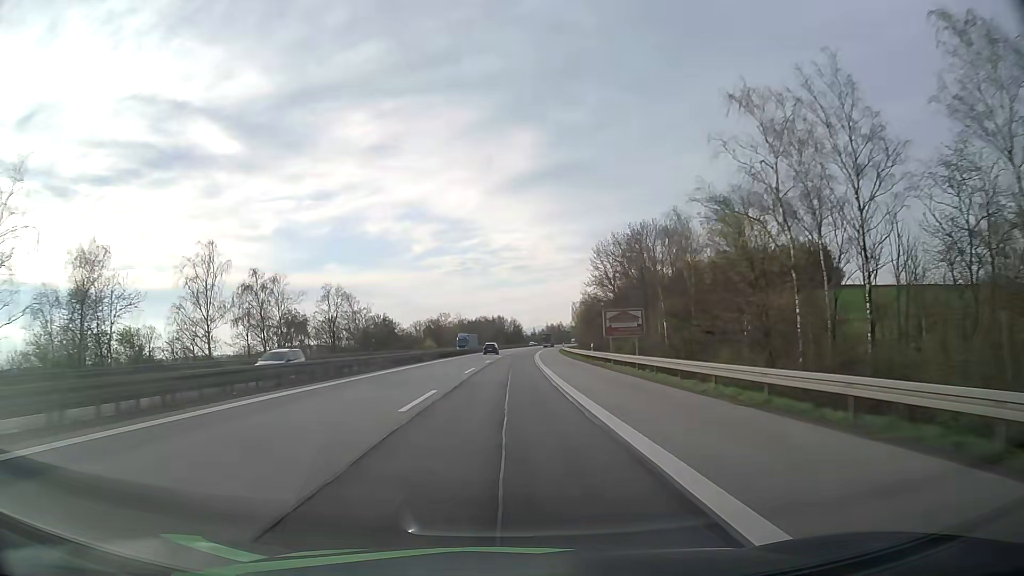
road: motorway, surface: asphalt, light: Day
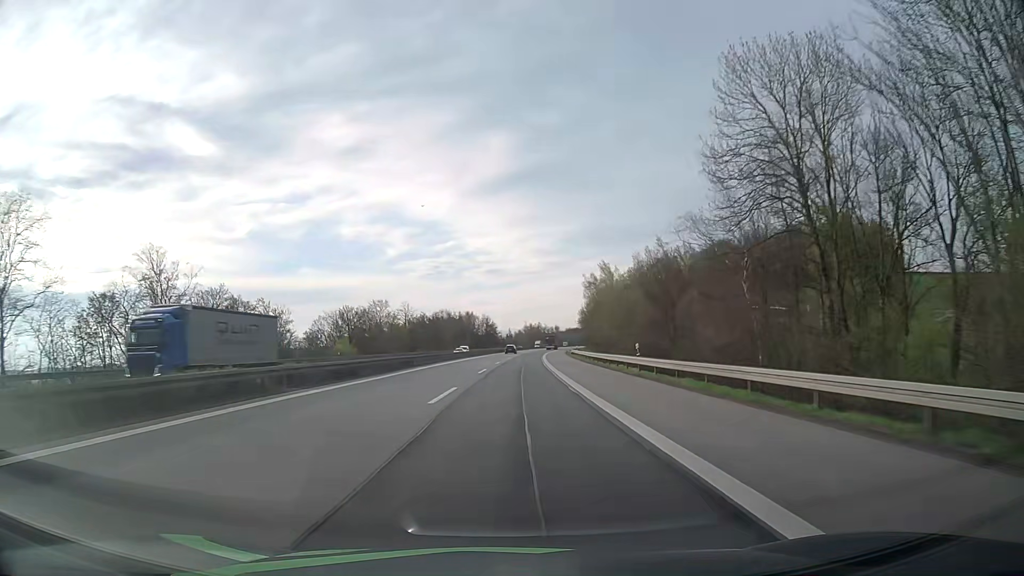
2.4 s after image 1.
(+1.1, +70.4) m; +2°
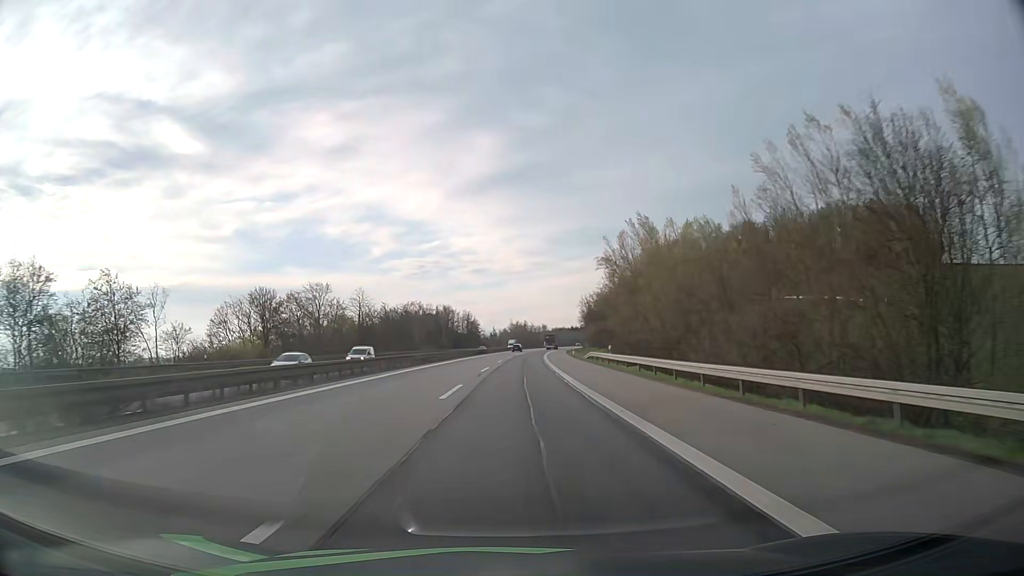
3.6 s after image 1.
(+0.4, +35.2) m; +2°
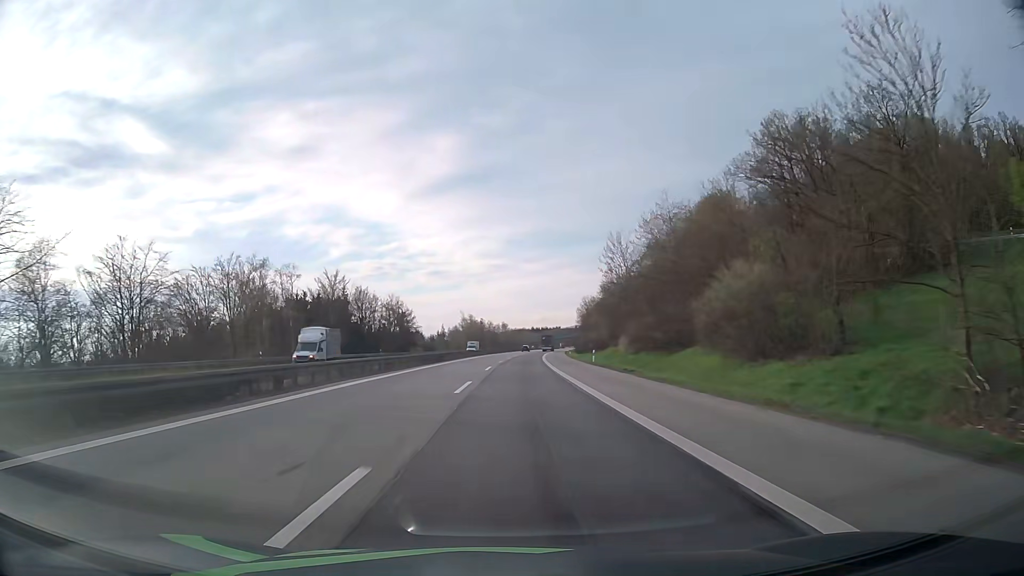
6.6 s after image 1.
(+2.4, +88.5) m; +3°
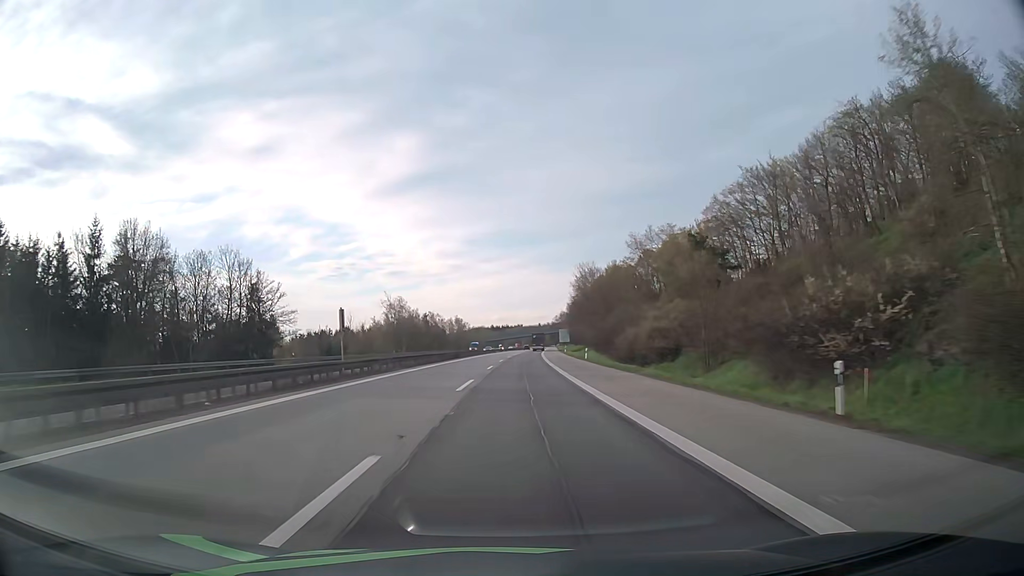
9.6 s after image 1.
(+2.9, +90.2) m; +3°
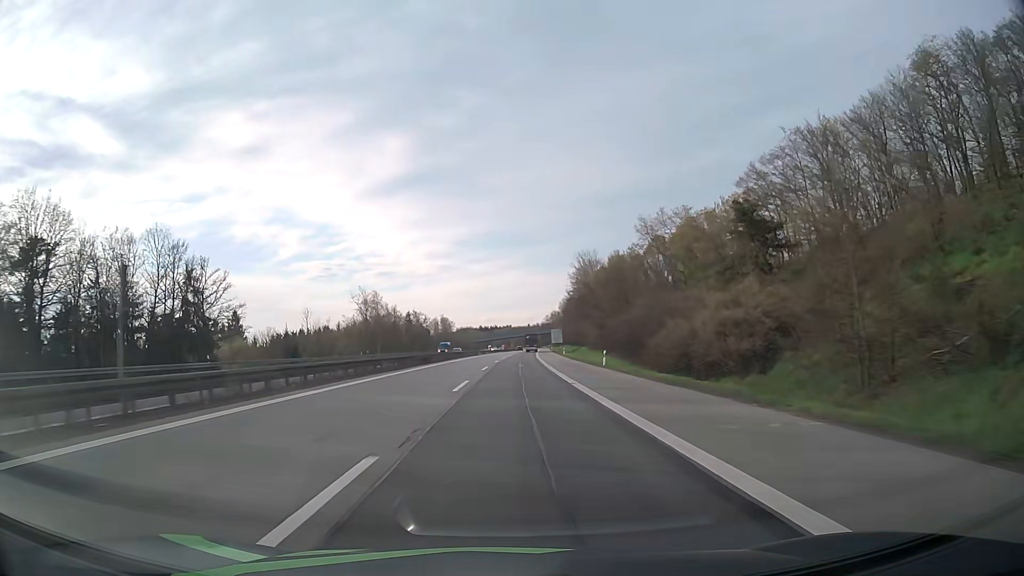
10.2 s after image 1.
(+0.2, +18.2) m; +1°
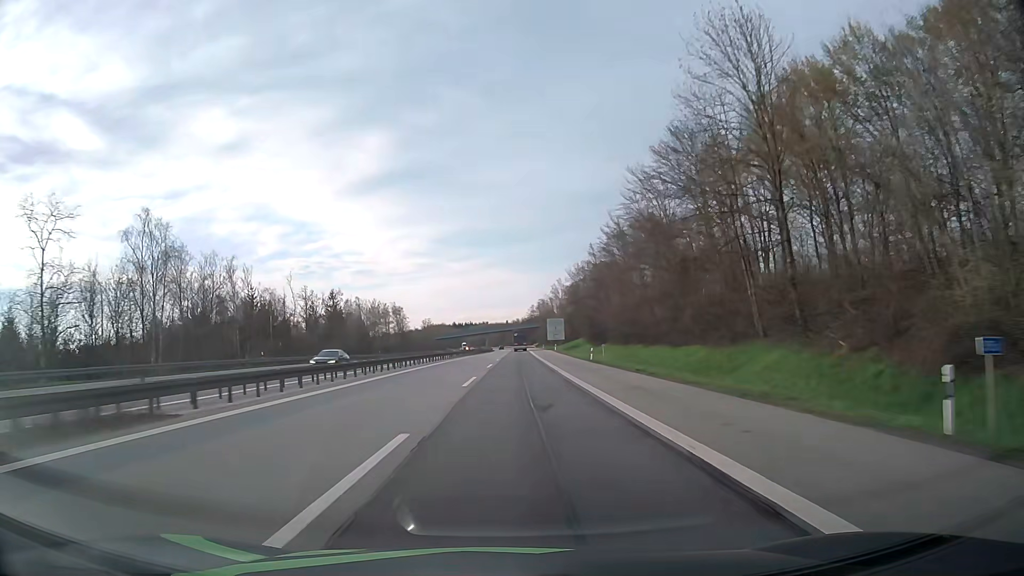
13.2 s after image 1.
(+1.8, +88.5) m; +2°
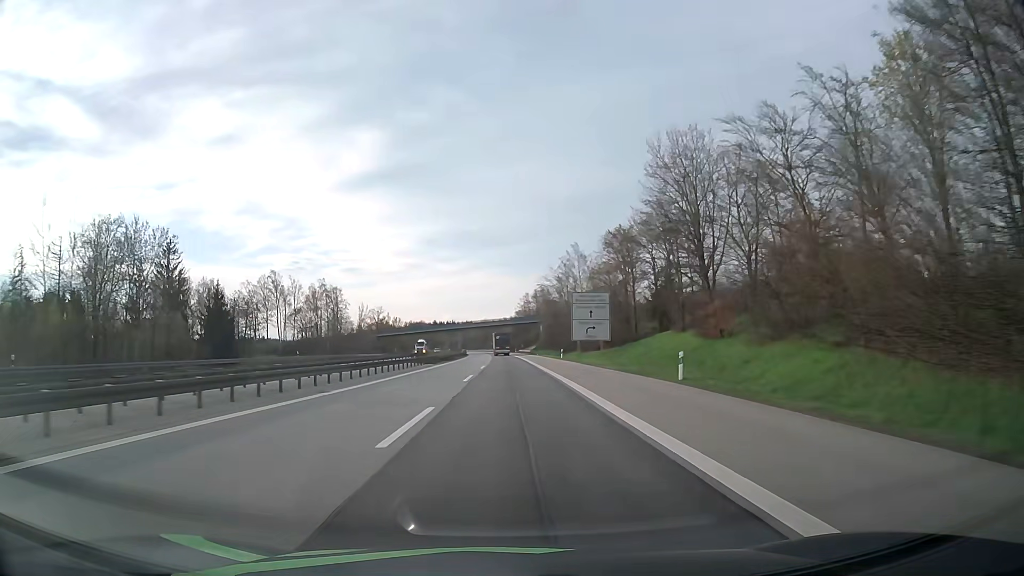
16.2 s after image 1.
(+1.3, +85.7) m; +1°
(0, +10) (0, +20) (0, +30) (0, +40) (0, +50) (0, +60) (0, +70) (0, +80) (0, +90) (0, +100) m
